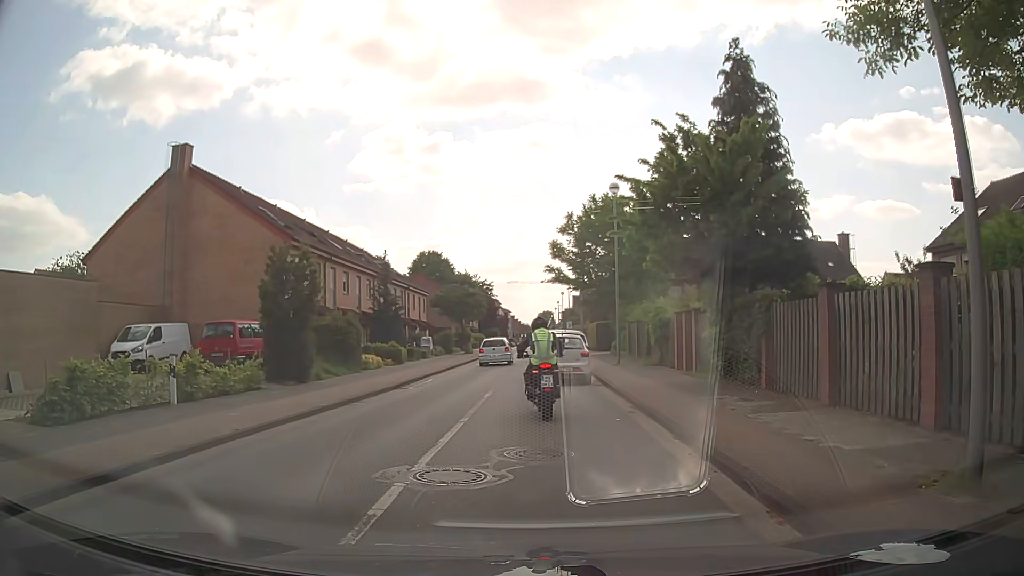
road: tertiary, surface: asphalt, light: Day
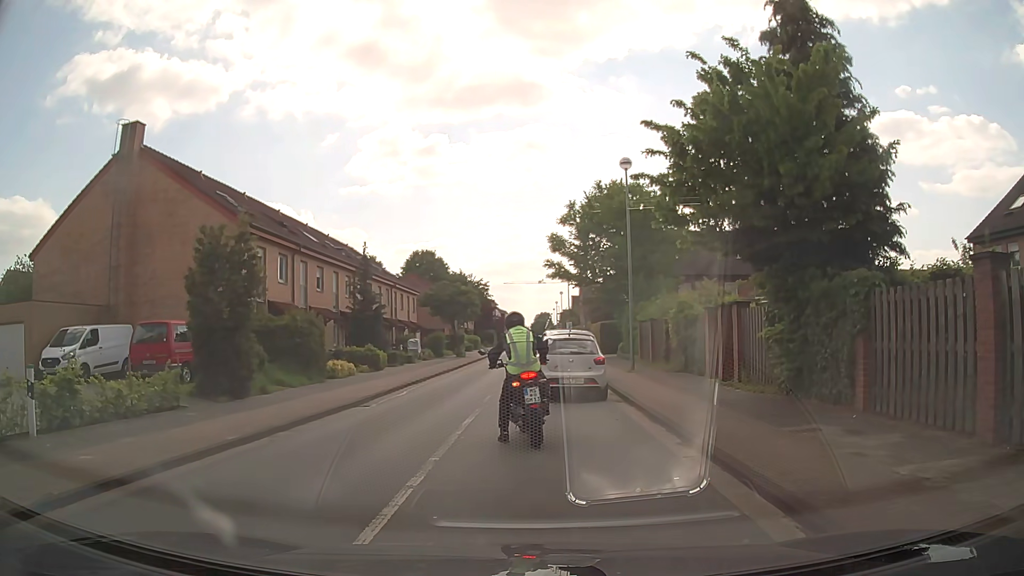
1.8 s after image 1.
(0.0, +4.5) m; -1°
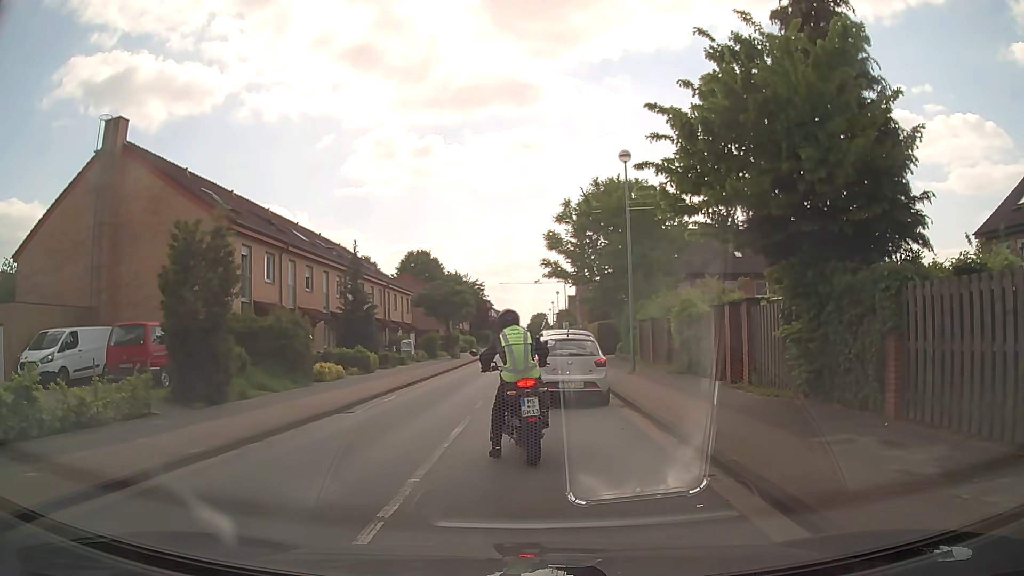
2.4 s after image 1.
(0.0, +1.0) m; -1°
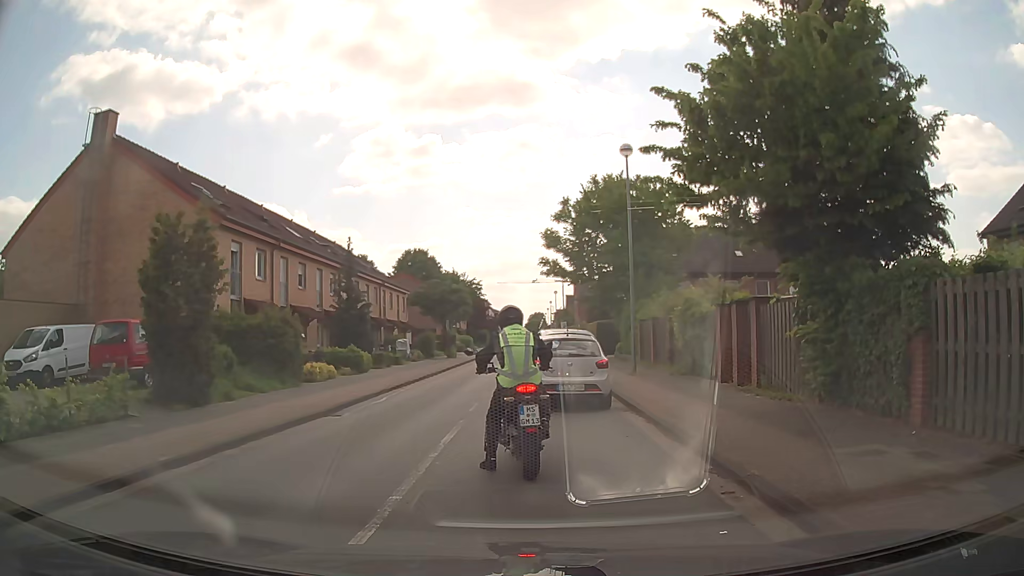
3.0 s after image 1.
(0.0, +0.8) m; +1°
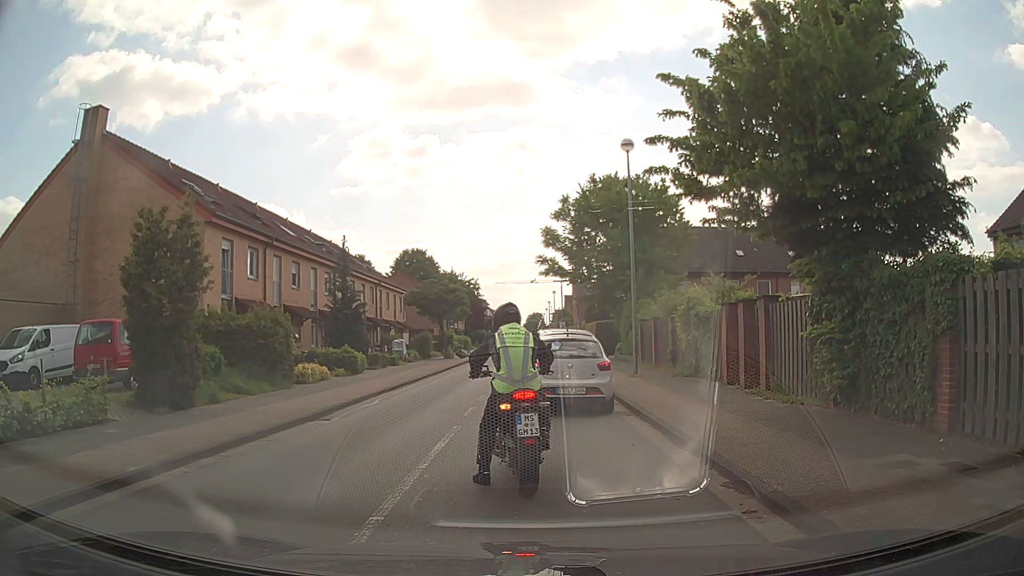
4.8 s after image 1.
(0.0, +0.7) m; 0°
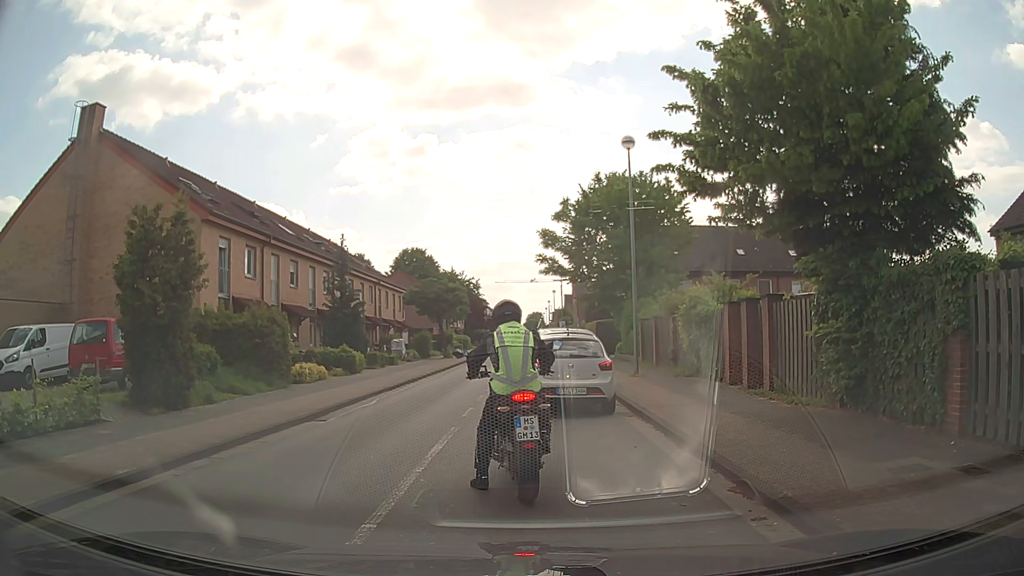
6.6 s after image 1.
(0.0, +0.3) m; 0°
(-1, +10) (-2, +20) (-2, +30) (-2, +40) (-1, +50) (0, +60) (+1, +70) (+1, +80) (+2, +90) (+2, +100) m
